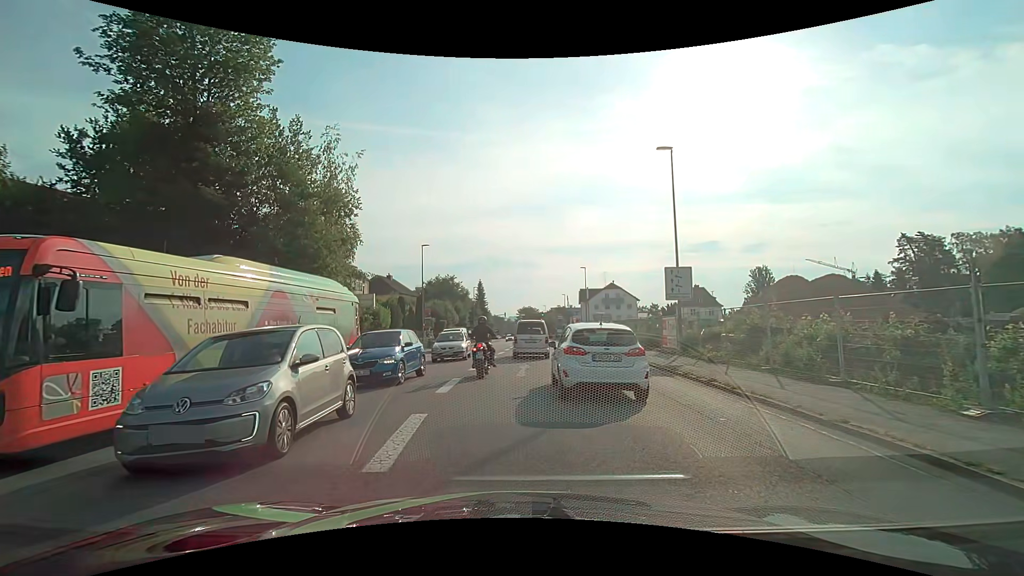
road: tertiary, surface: asphalt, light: Day
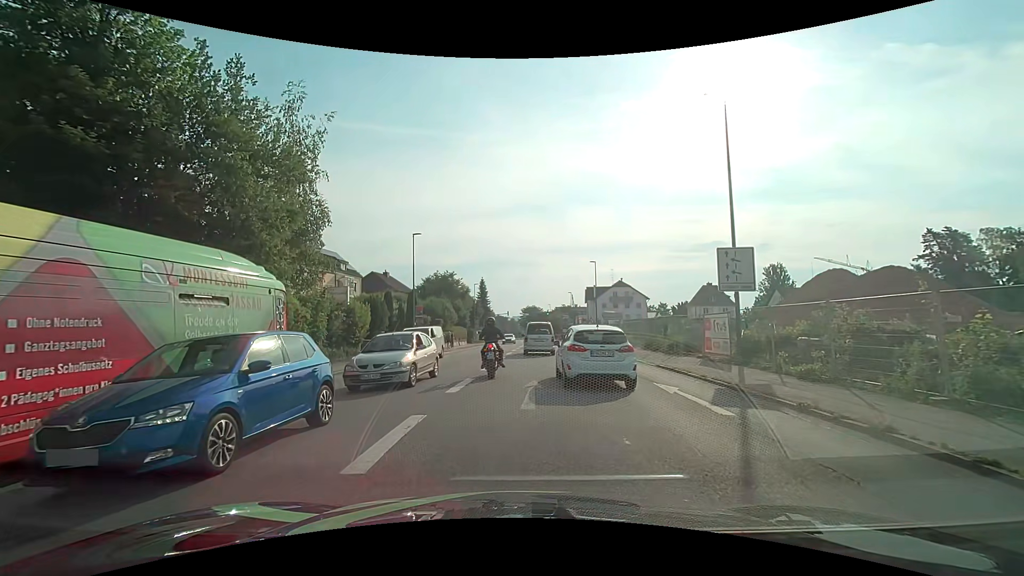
(0.0, +5.9) m; -1°
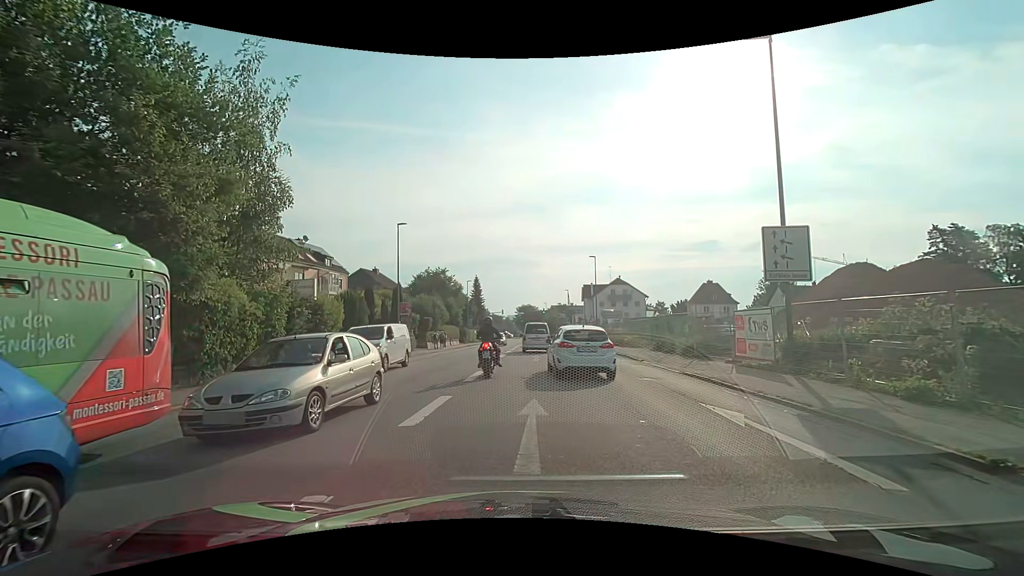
(0.0, +3.8) m; +1°
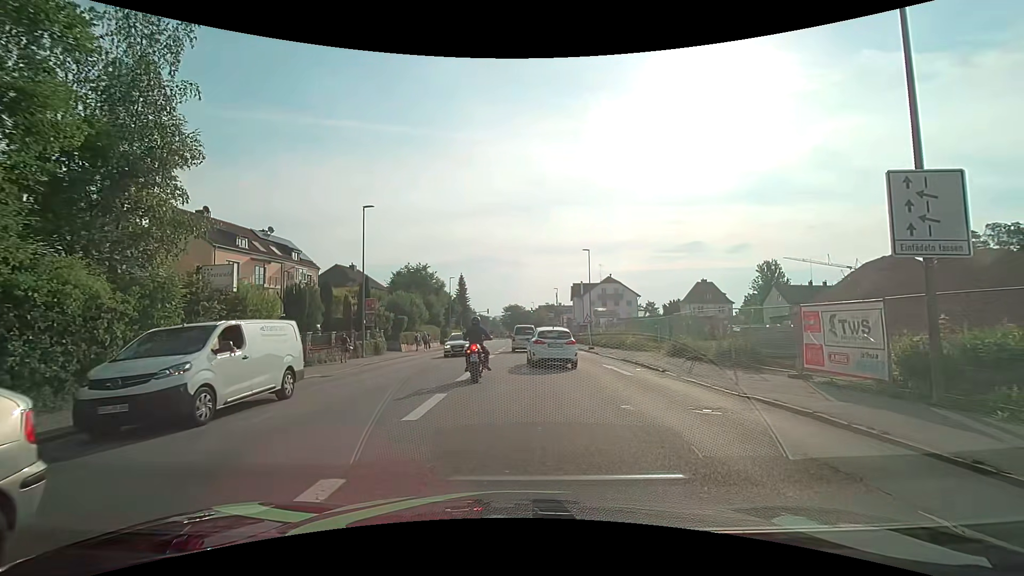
(+0.1, +5.6) m; +2°
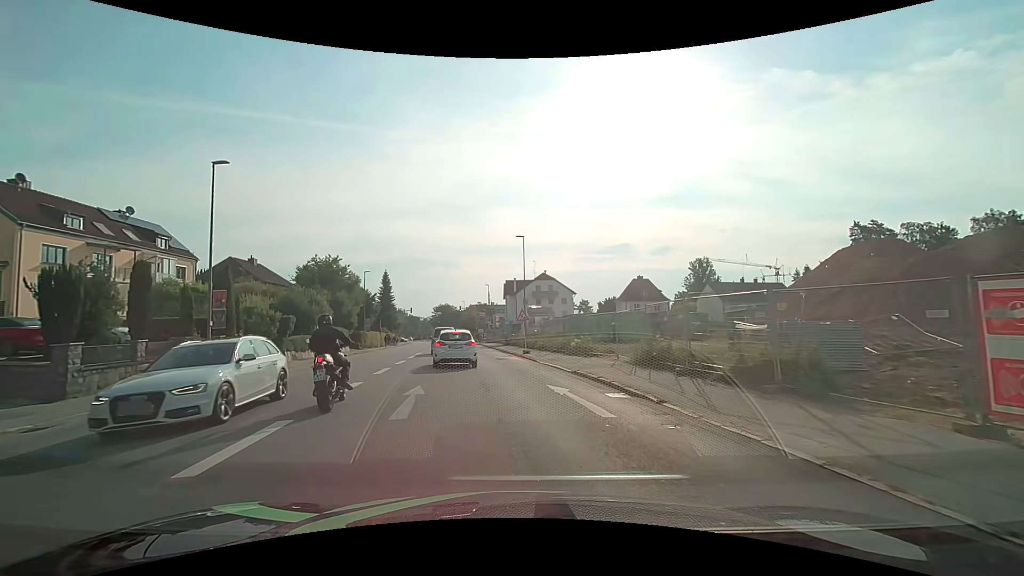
(+0.8, +8.6) m; +7°
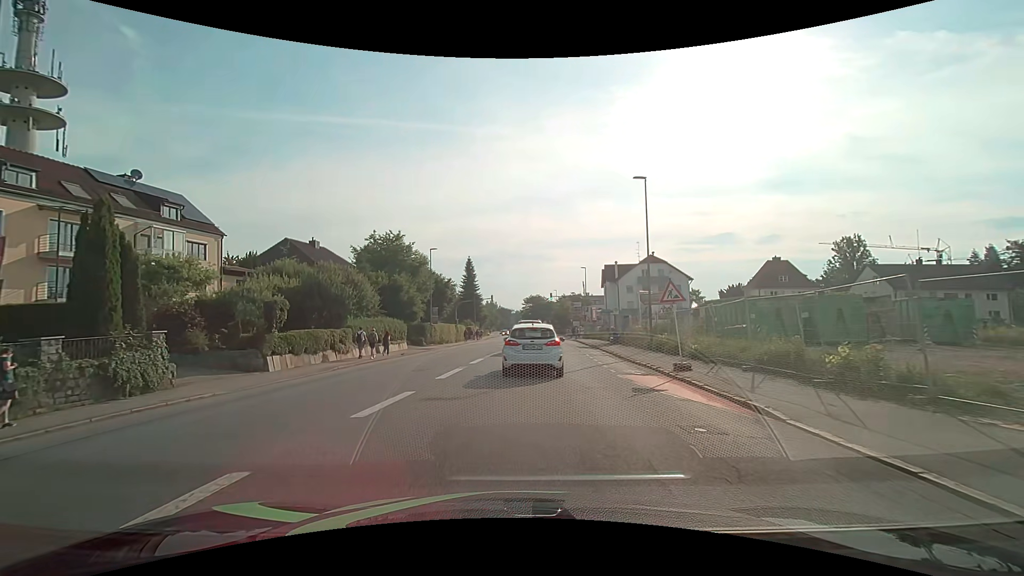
(-1.1, +15.7) m; -10°
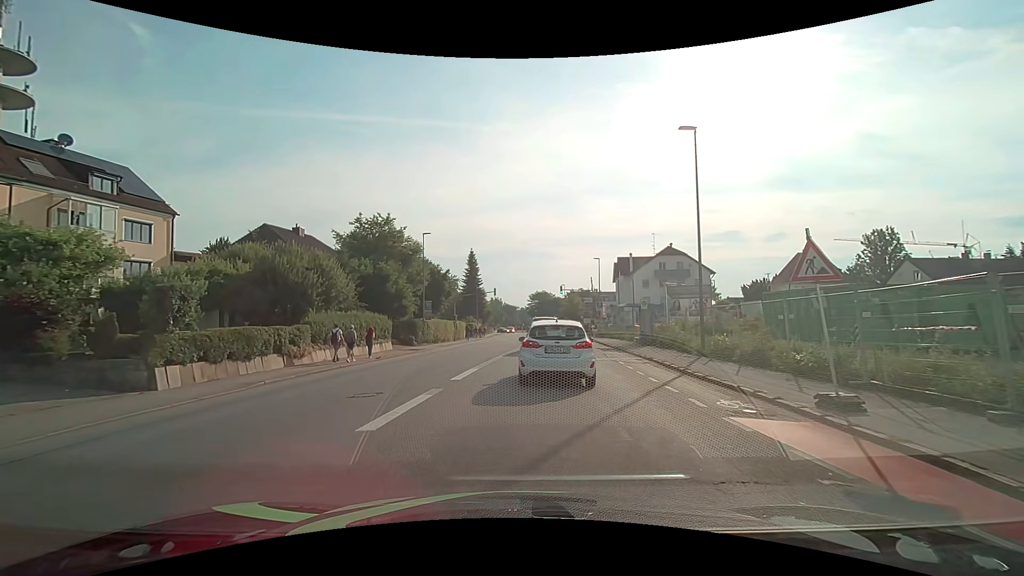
(-0.1, +7.0) m; -1°
(0, +10) (+1, +20) (+2, +30) (+3, +40) (+3, +50) (+4, +60) (+5, +70) (+5, +80) (+5, +90) (+5, +100) m
